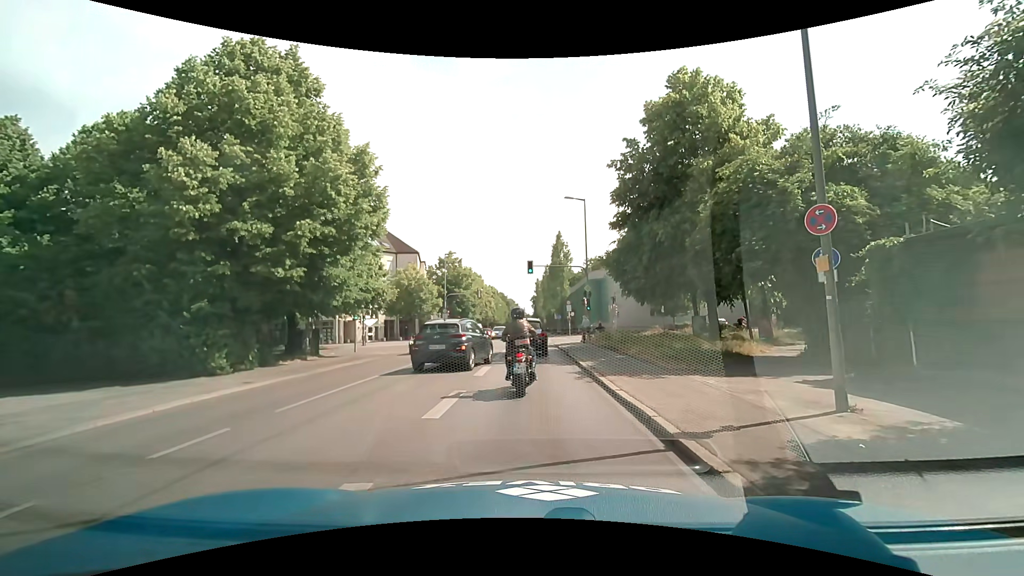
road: secondary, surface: asphalt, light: Day
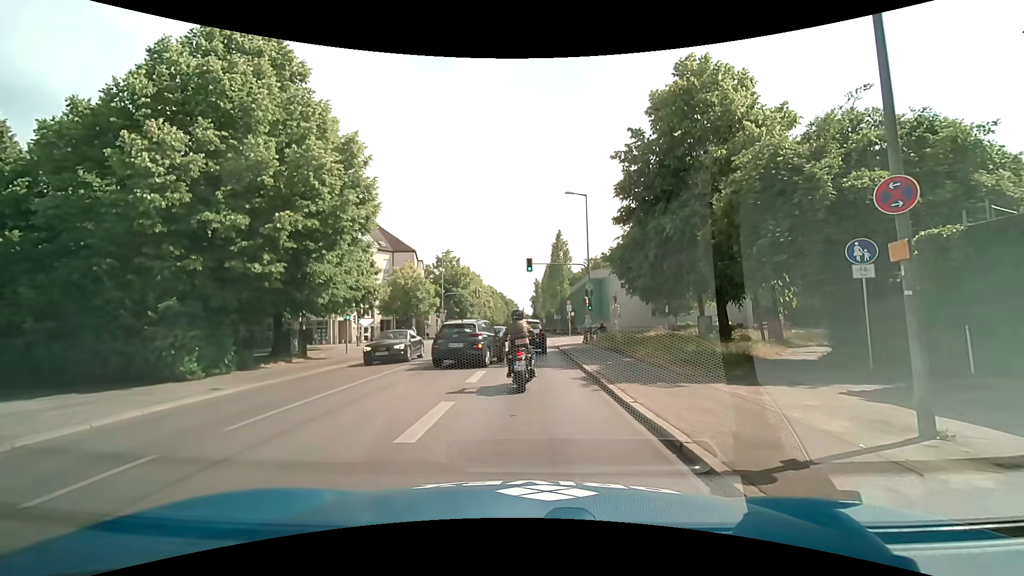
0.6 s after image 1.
(0.0, +1.5) m; 0°
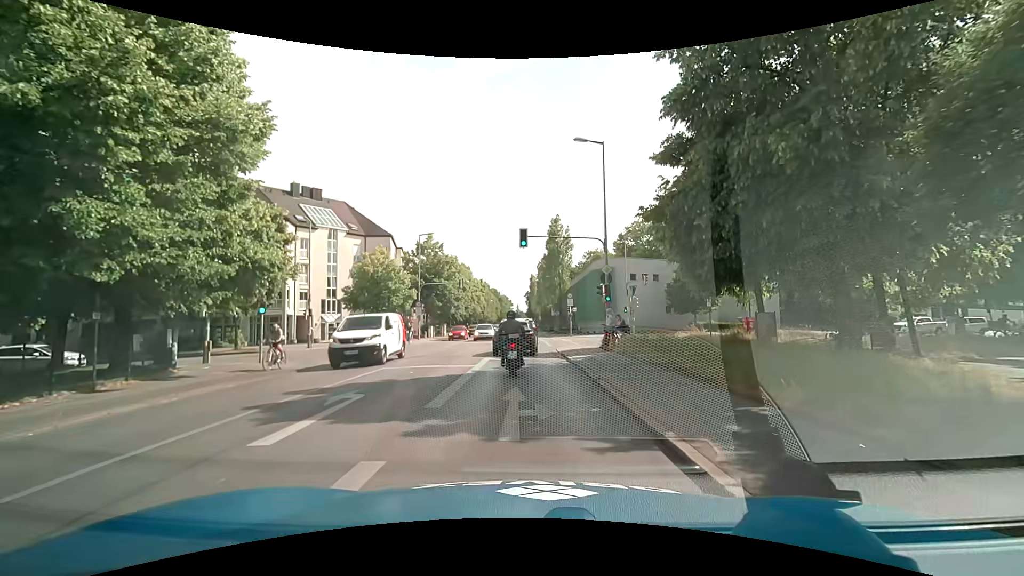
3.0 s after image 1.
(-0.1, +10.3) m; 0°
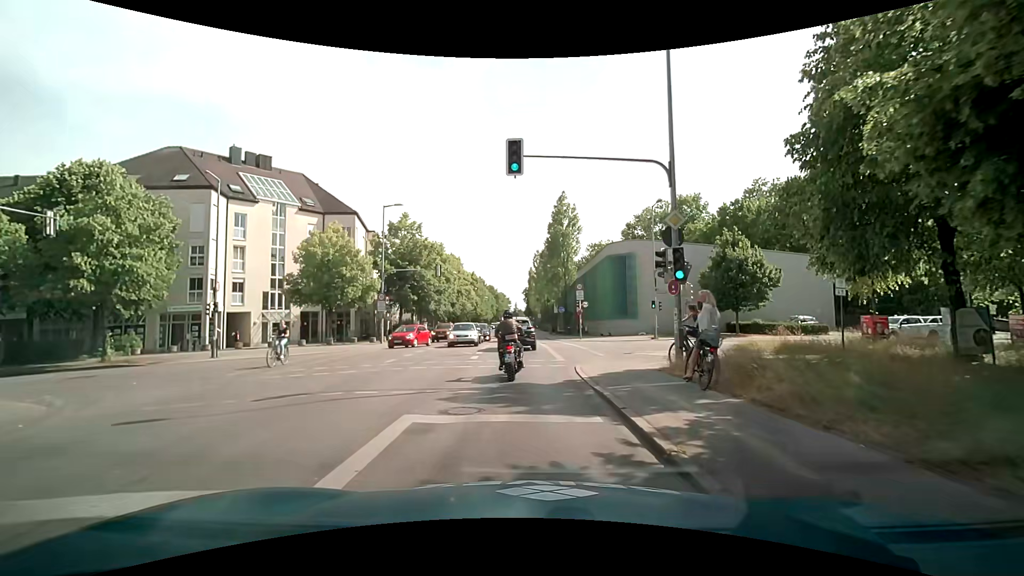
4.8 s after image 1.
(+0.1, +12.2) m; 0°
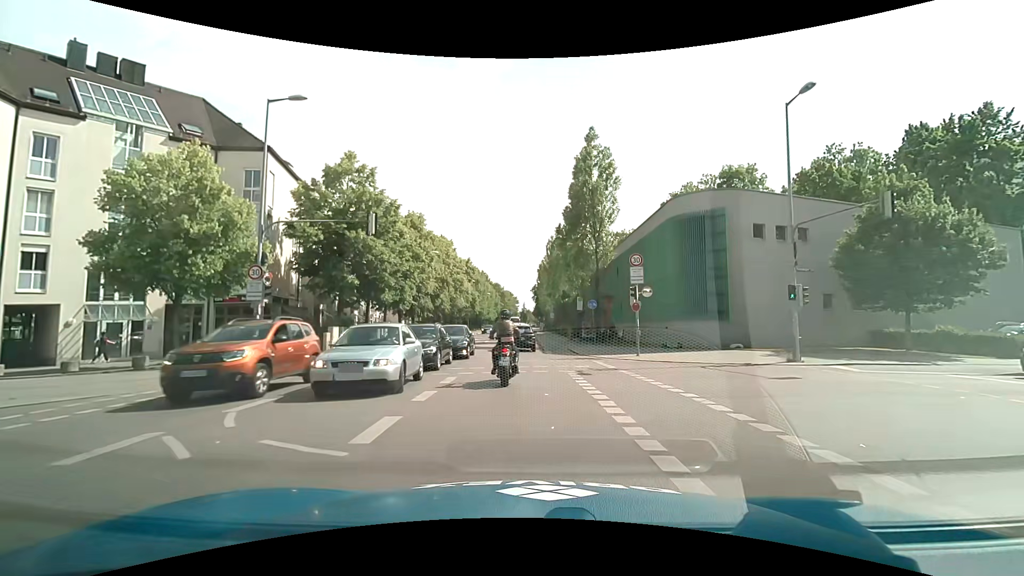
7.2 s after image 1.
(0.0, +18.9) m; 0°
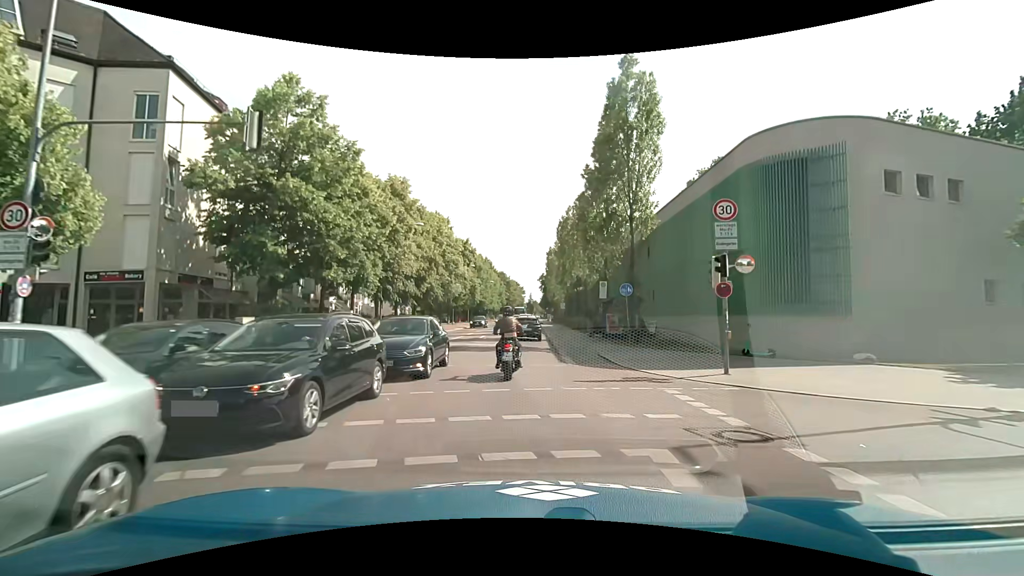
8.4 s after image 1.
(-0.1, +9.5) m; -1°
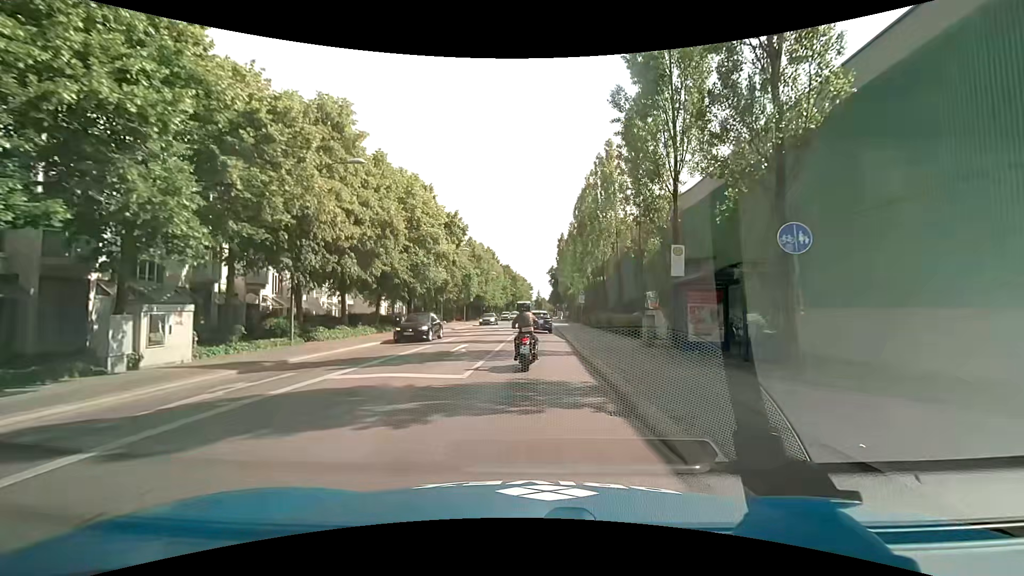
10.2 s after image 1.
(-0.1, +14.7) m; 0°
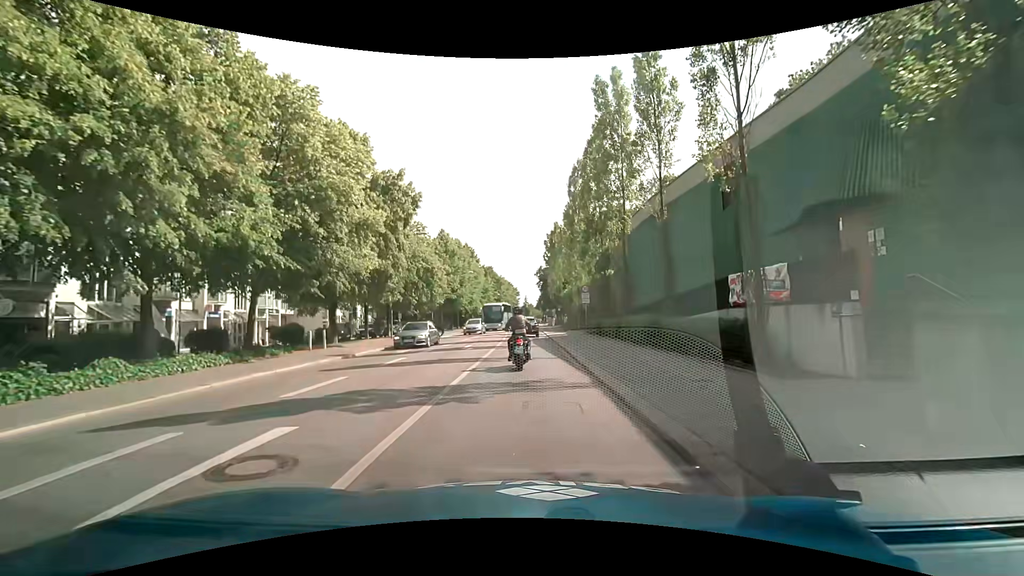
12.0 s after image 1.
(+0.1, +14.7) m; +1°
(0, +10) (0, +20) (0, +30) (0, +40) (0, +50) (0, +60) (0, +70) (0, +80) (0, +90) (0, +100) m
